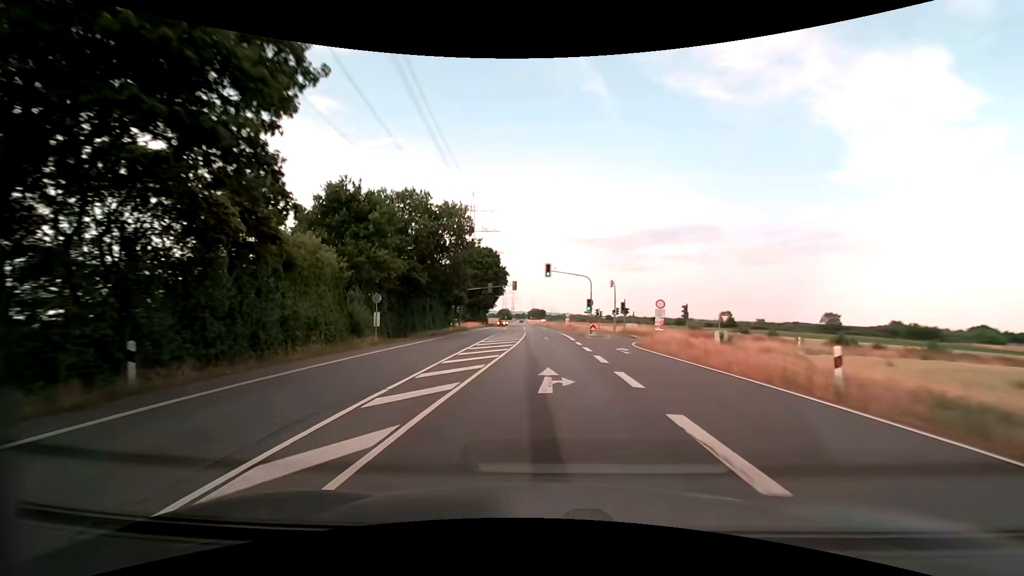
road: secondary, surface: asphalt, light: Day
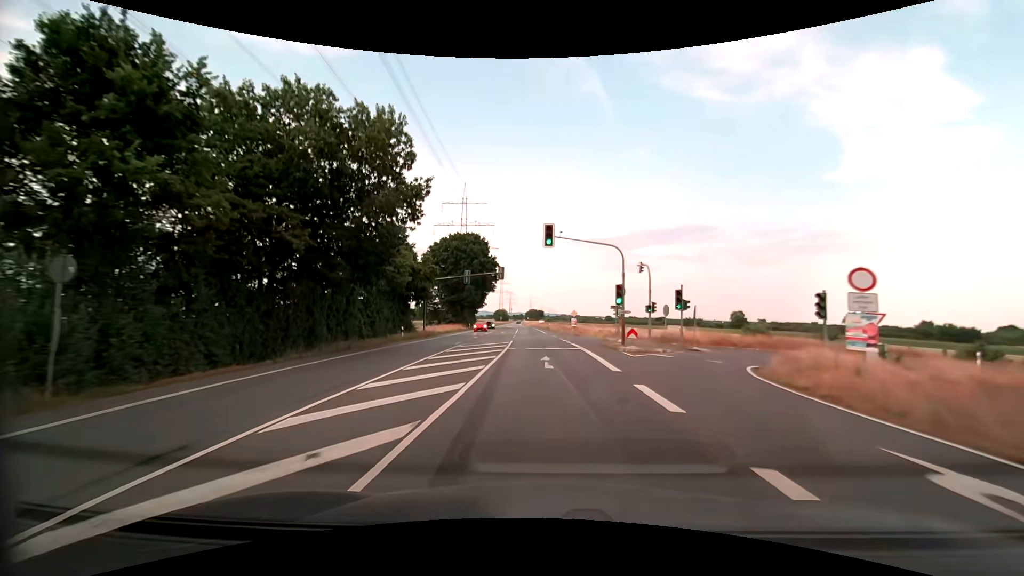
(+0.1, +20.5) m; 0°
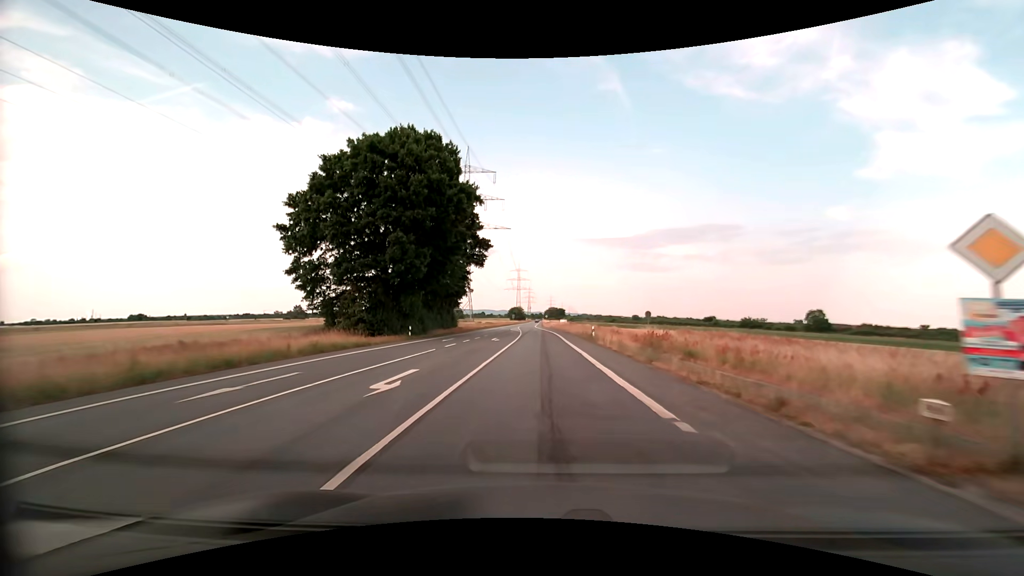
(-0.9, +51.9) m; -2°
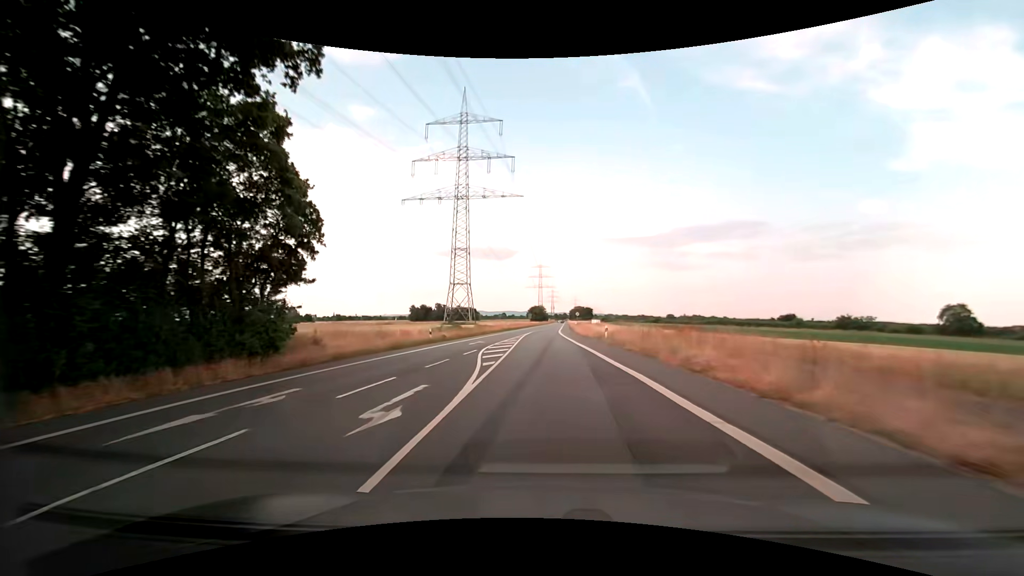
(-0.7, +52.9) m; -3°
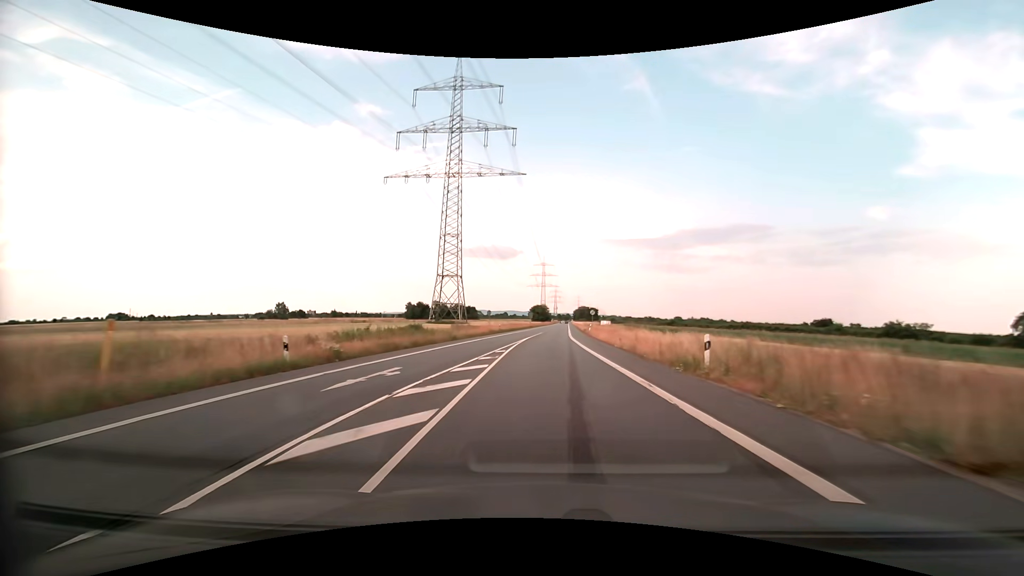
(-0.2, +21.4) m; 0°
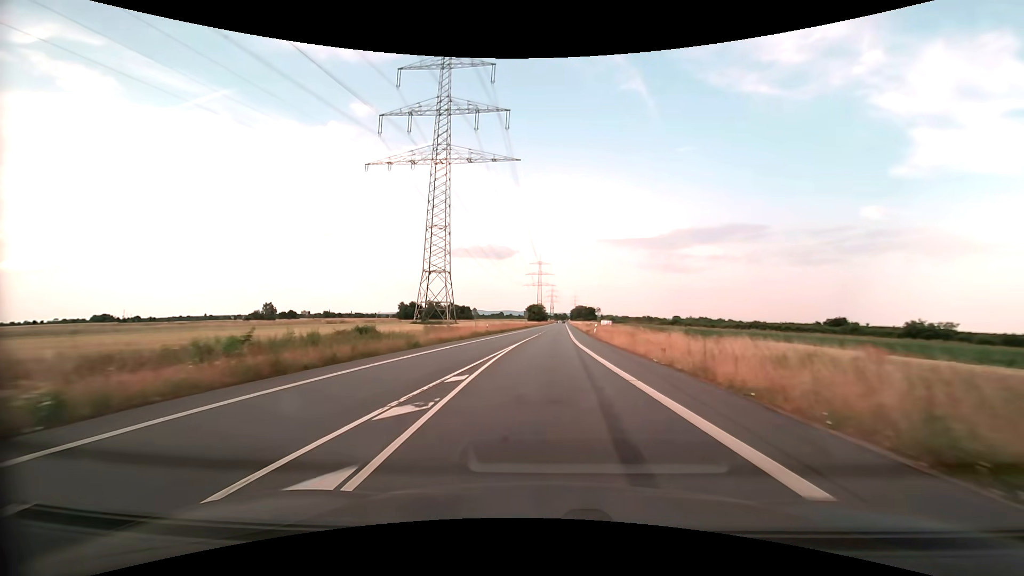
(0.0, +10.8) m; 0°
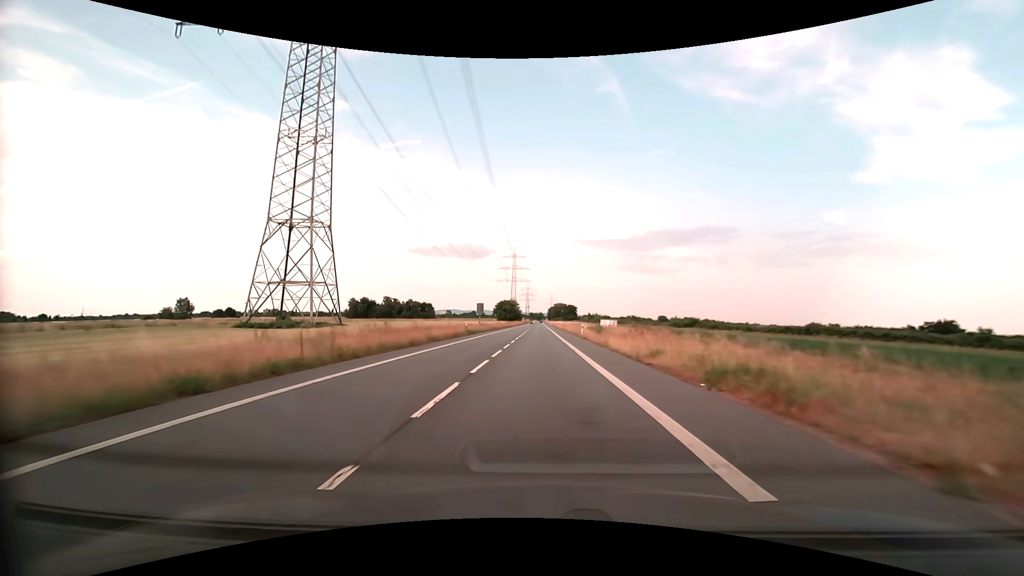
(+1.3, +54.5) m; +3°
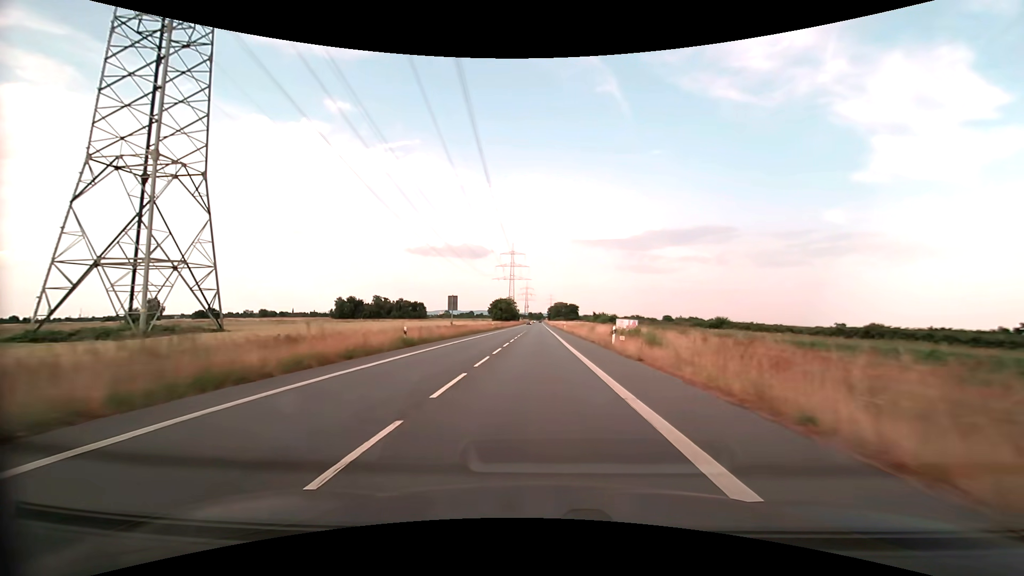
(0.0, +22.3) m; 0°
(0, +10) (0, +20) (0, +30) (0, +40) (0, +50) (0, +60) (0, +70) (0, +80) (0, +90) (0, +100) m
